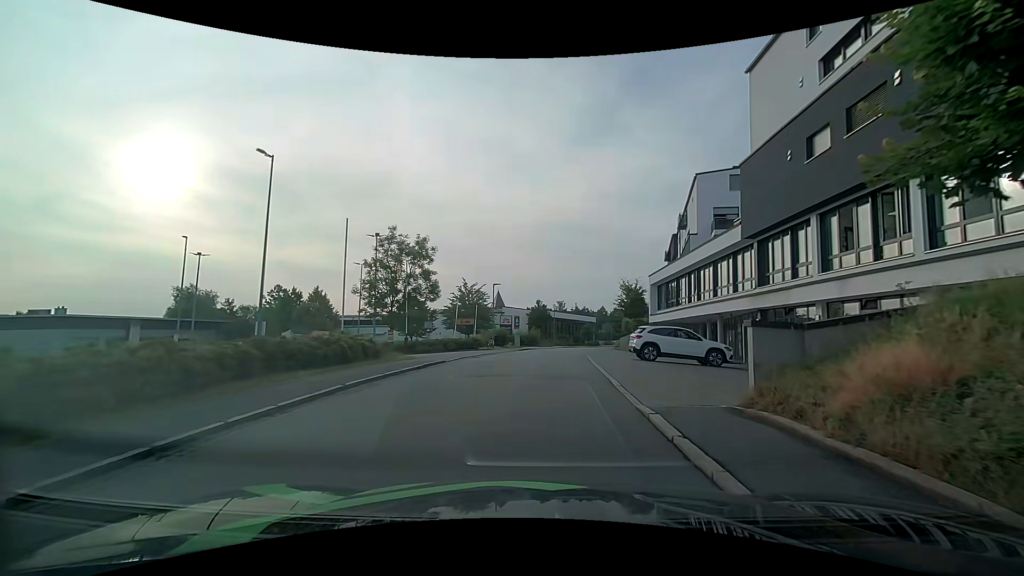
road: residential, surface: asphalt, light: Day
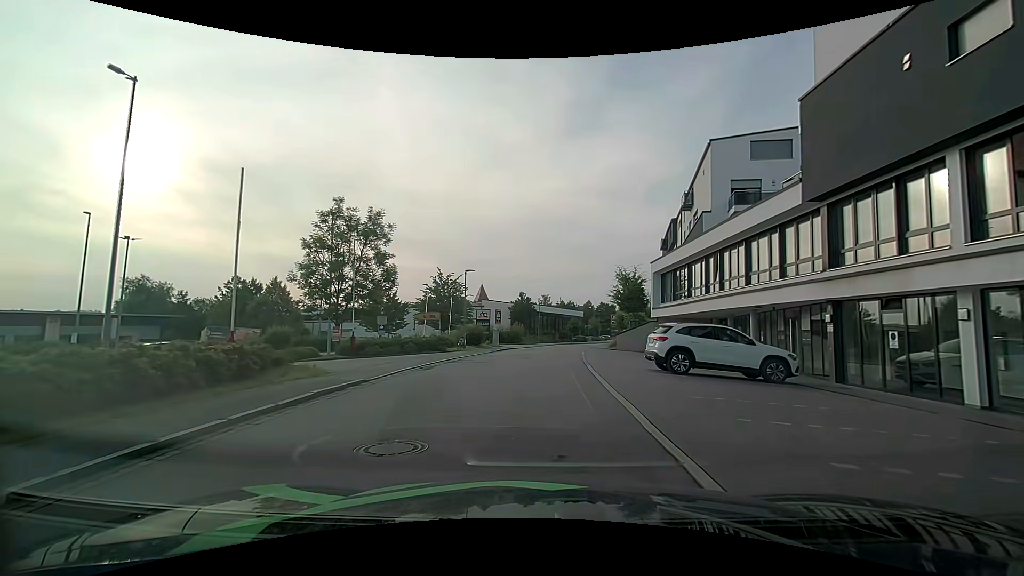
(+0.2, +7.0) m; +3°
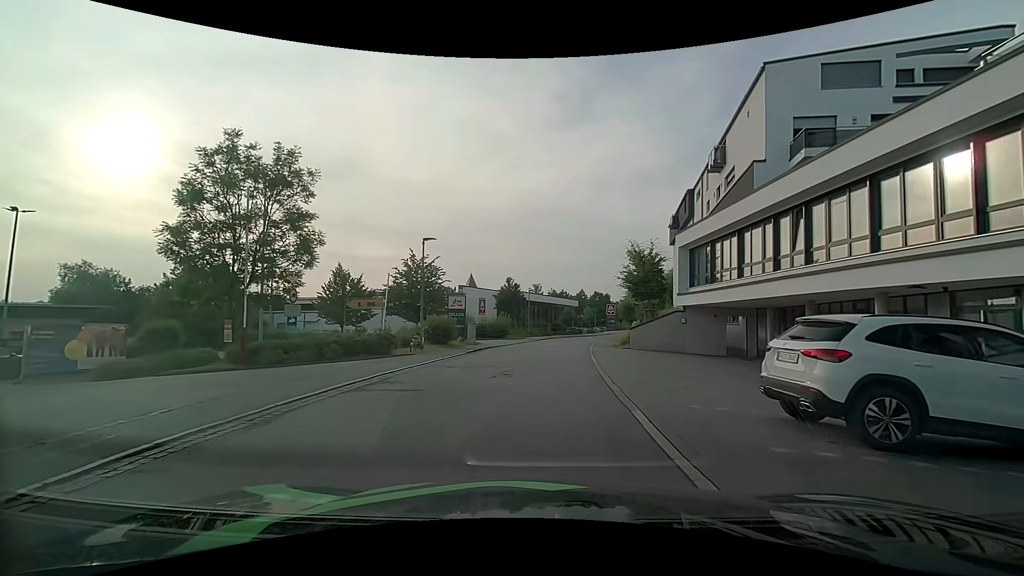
(0.0, +9.1) m; 0°
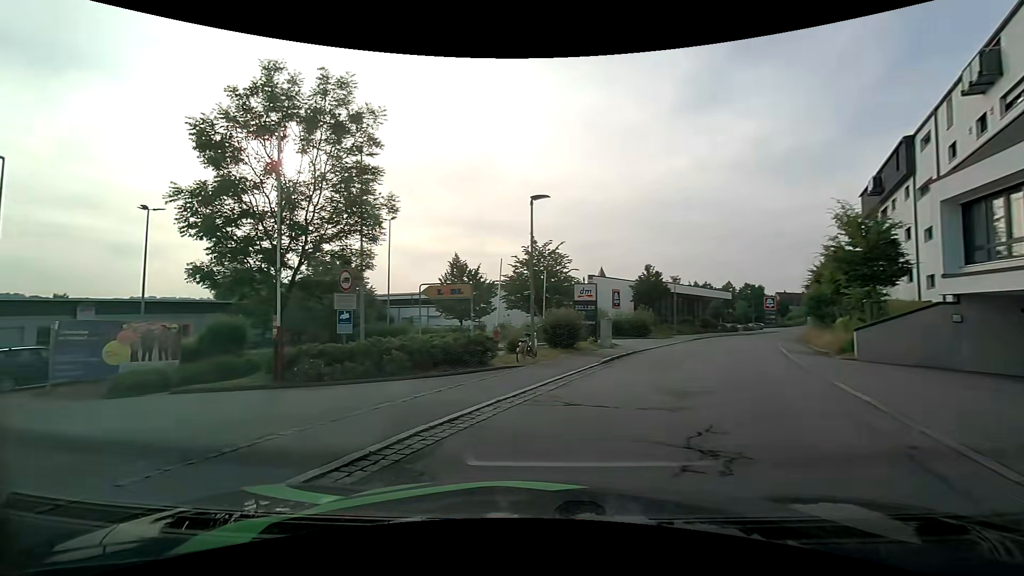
(-0.6, +7.3) m; -14°
(-5, +8) (-14, +12) (-24, +14) (-33, +12) (-38, +4) (-40, -6) (-42, -16) (-44, -26) (-45, -36) (-36, -40) m
